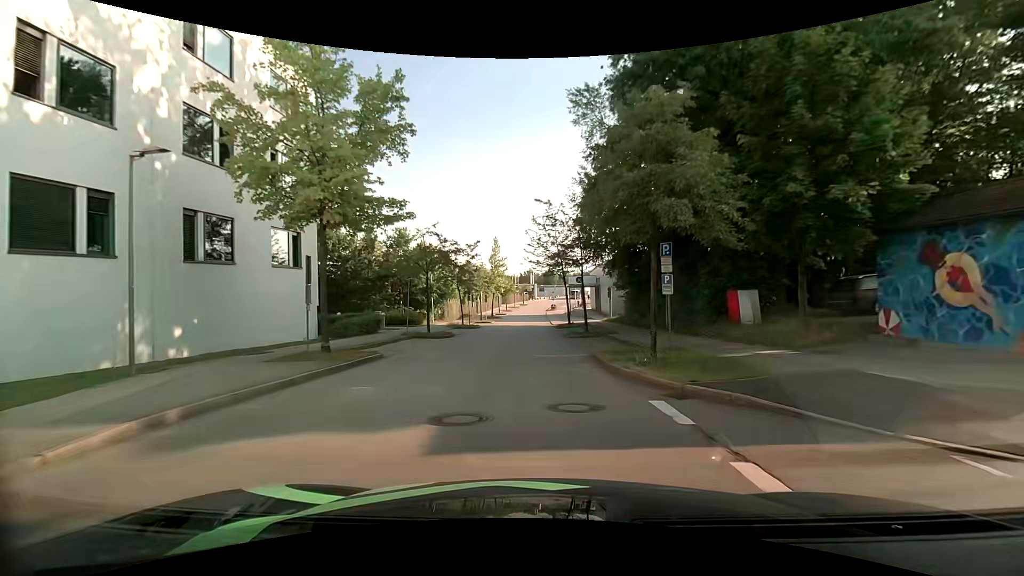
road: residential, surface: asphalt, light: Day
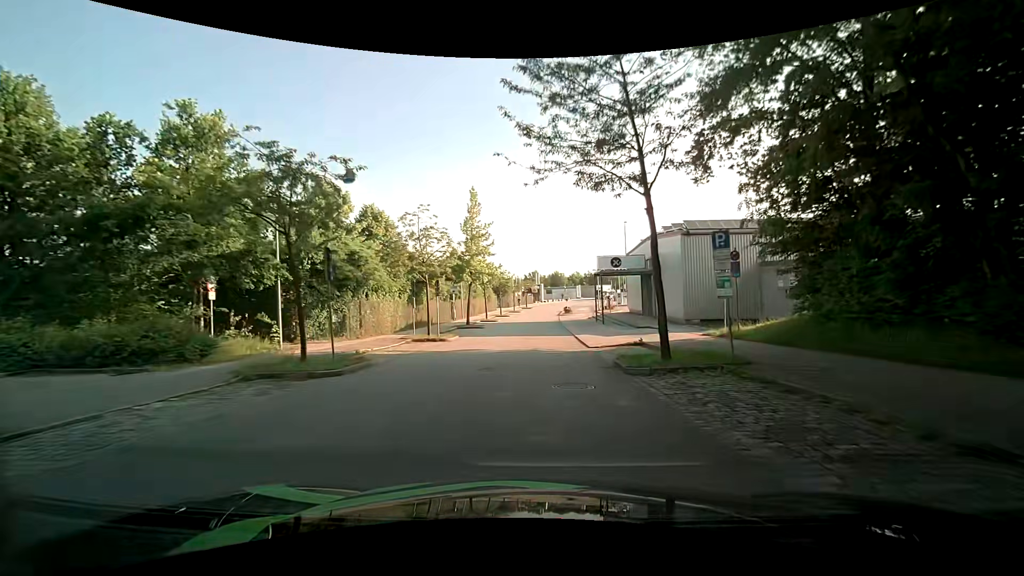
(-0.4, +30.2) m; -1°
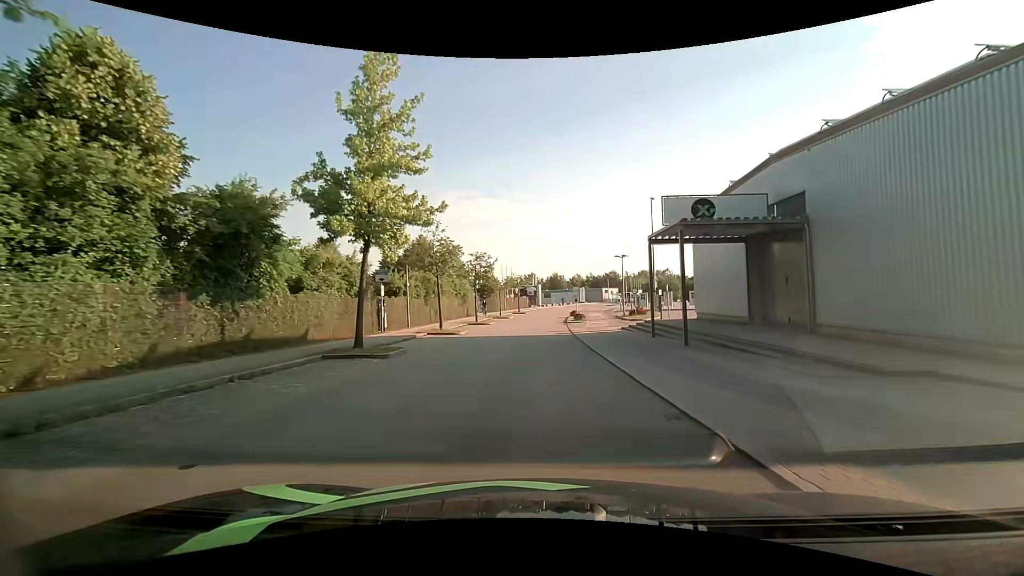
(+0.2, +24.4) m; +1°
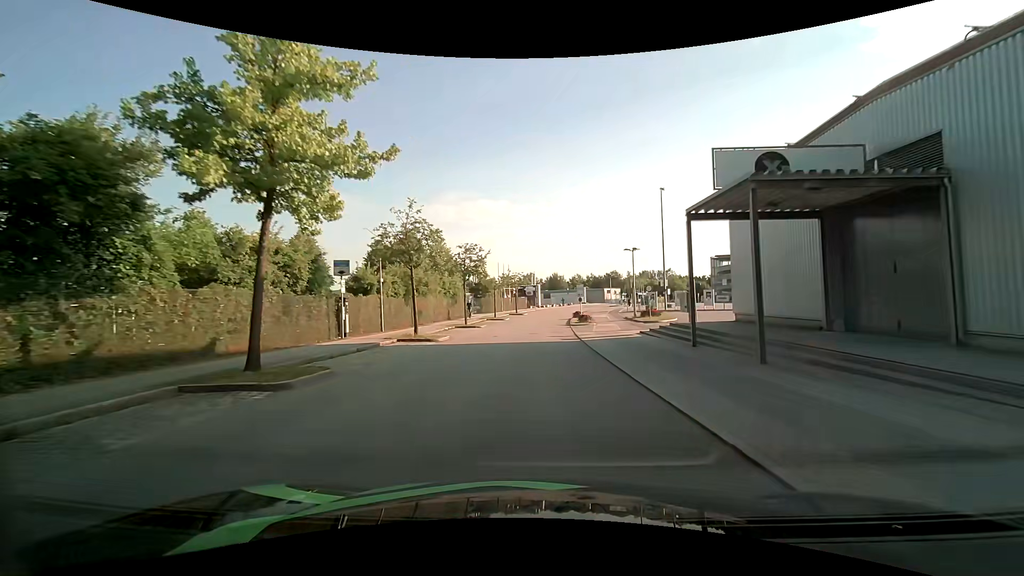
(0.0, +6.1) m; 0°
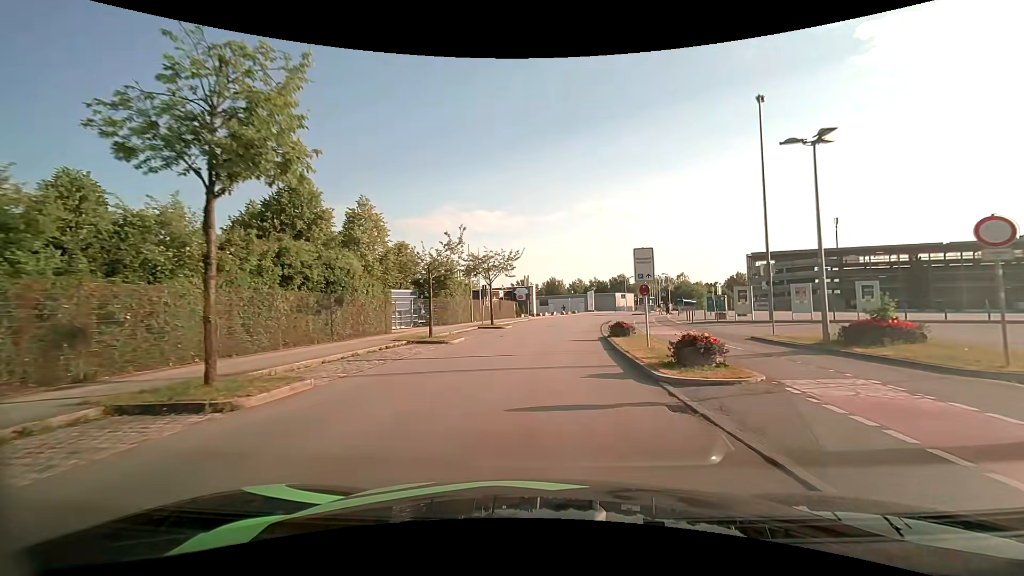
(0.0, +29.8) m; +1°
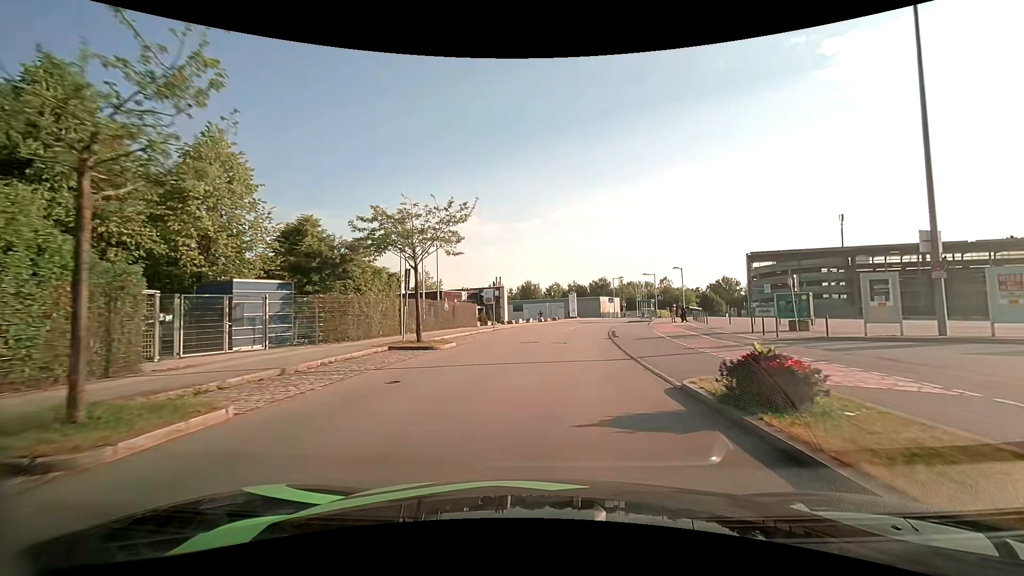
(+0.2, +16.6) m; +2°
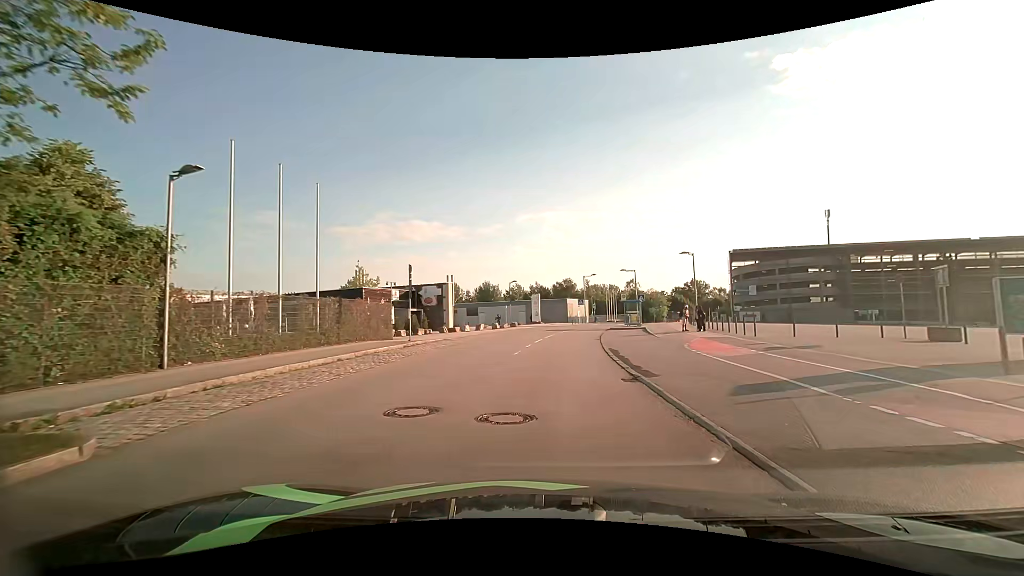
(+0.7, +15.4) m; +5°
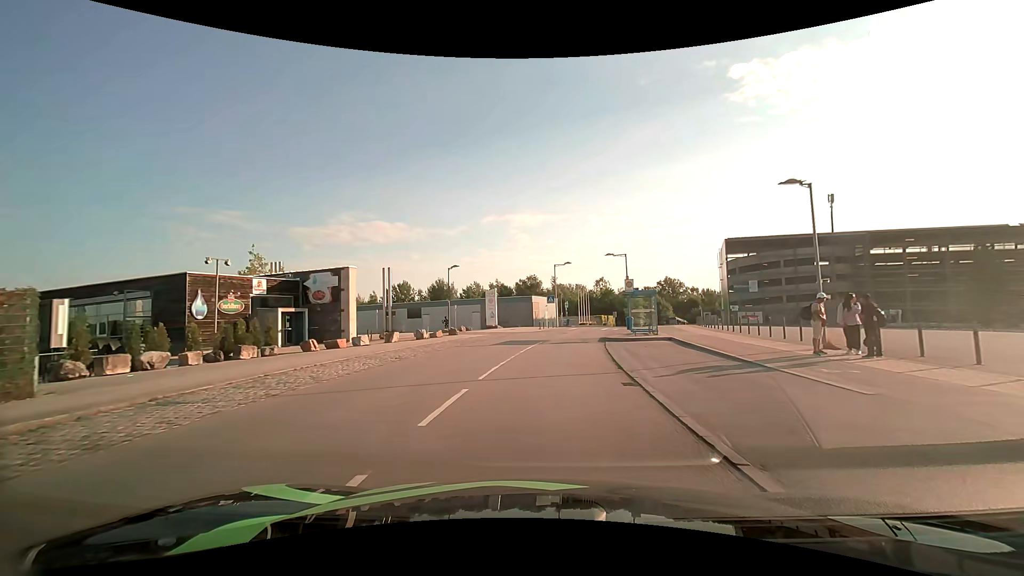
(+0.7, +18.6) m; +4°
(0, +10) (+1, +20) (+2, +30) (+3, +40) (+5, +50) (+8, +59) (+11, +69) (+15, +78) (+18, +88) (+21, +97) m
